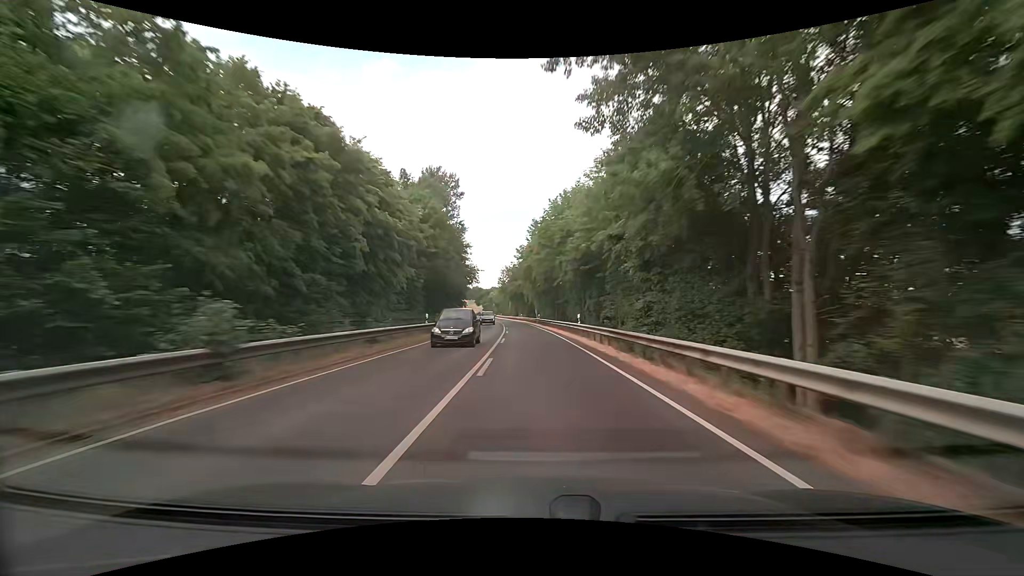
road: tertiary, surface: asphalt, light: Day
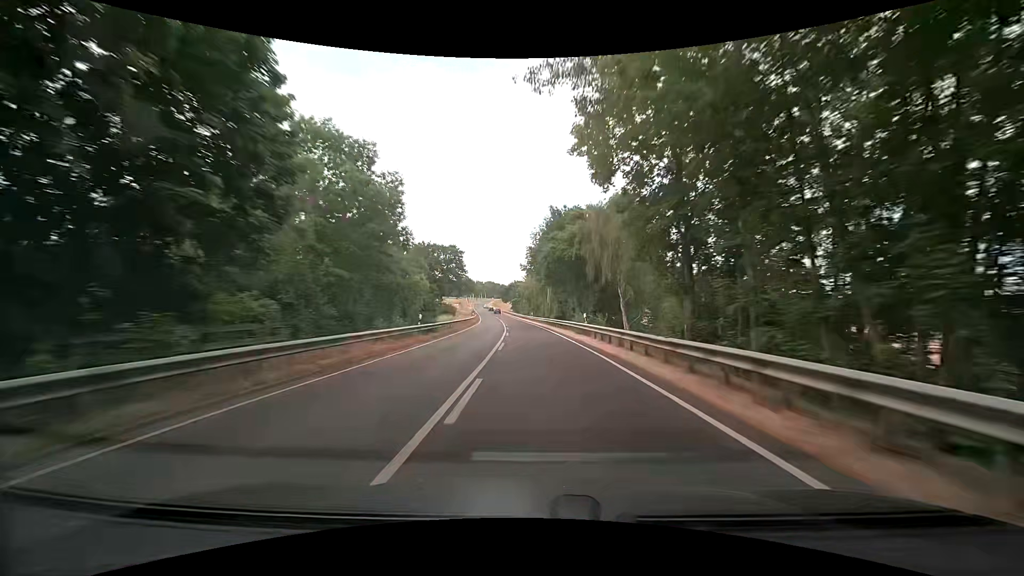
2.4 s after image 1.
(-2.8, +65.9) m; -5°
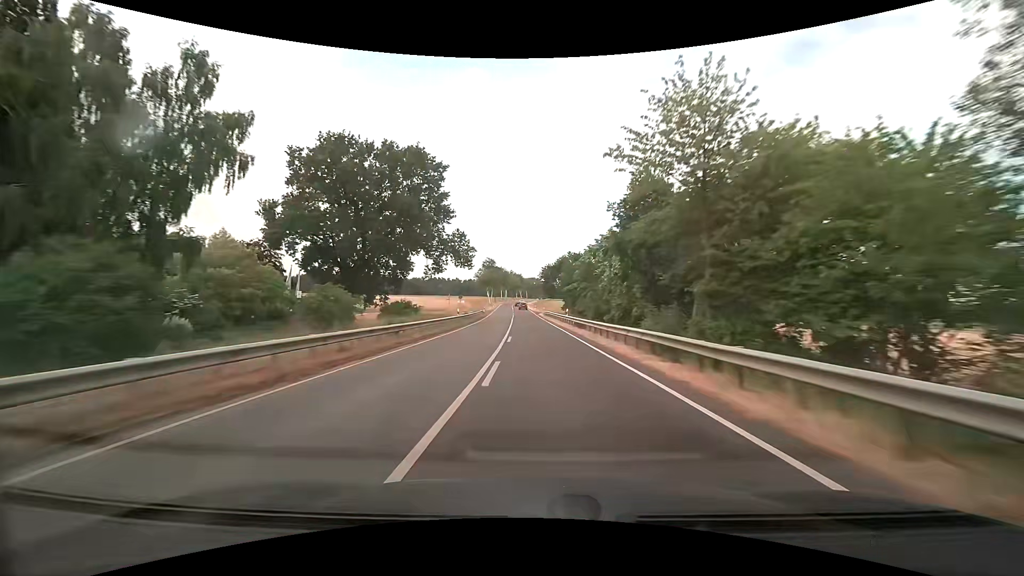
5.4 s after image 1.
(-4.2, +81.6) m; -6°
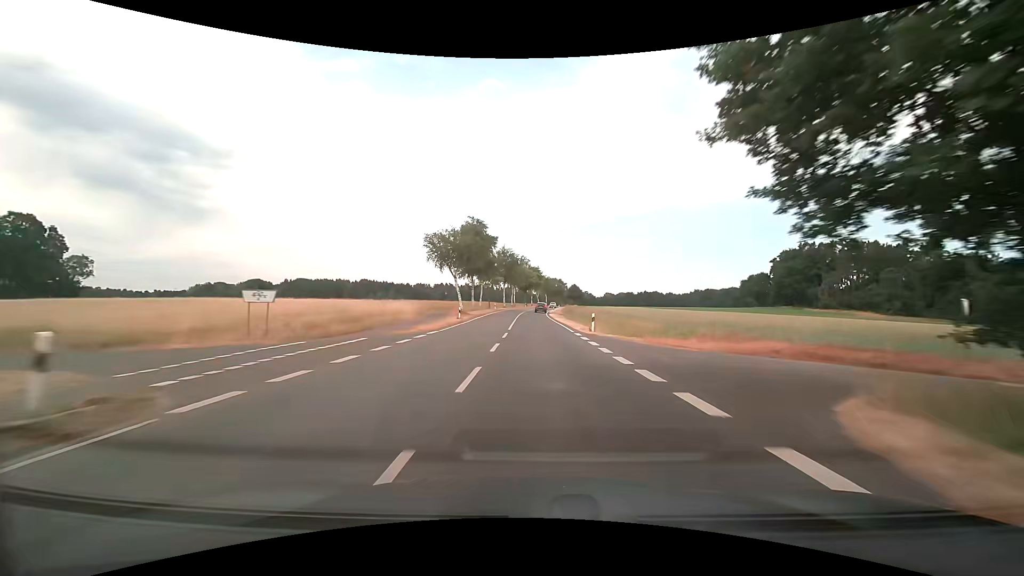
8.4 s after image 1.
(-1.9, +75.0) m; -2°
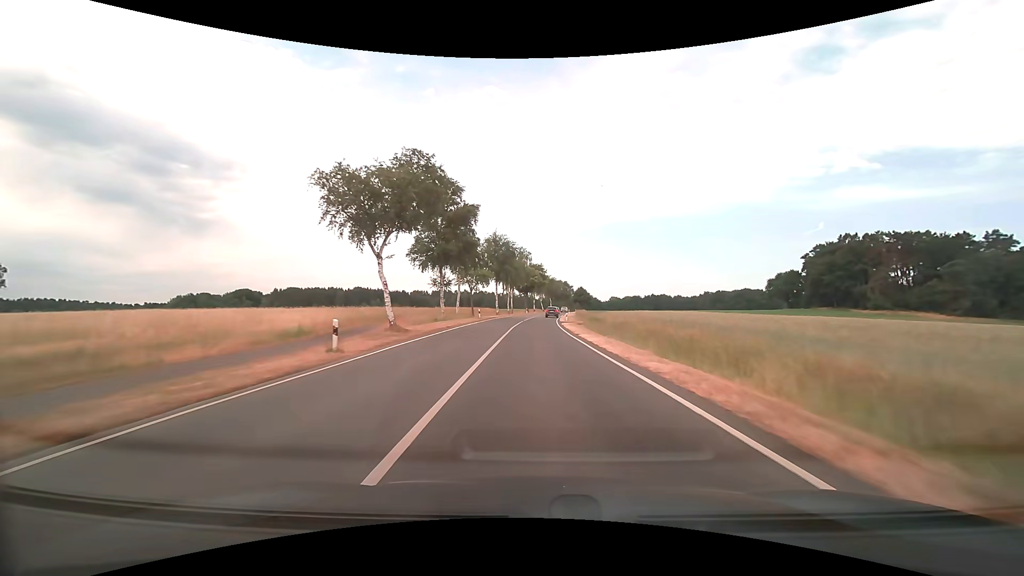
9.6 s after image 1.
(0.0, +25.8) m; 0°
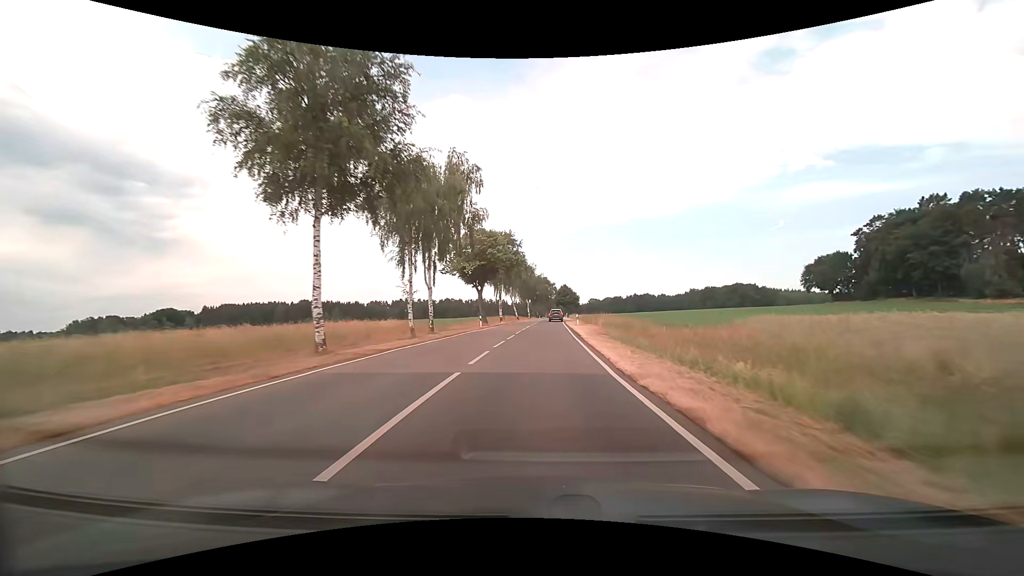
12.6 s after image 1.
(+0.8, +57.1) m; +3°
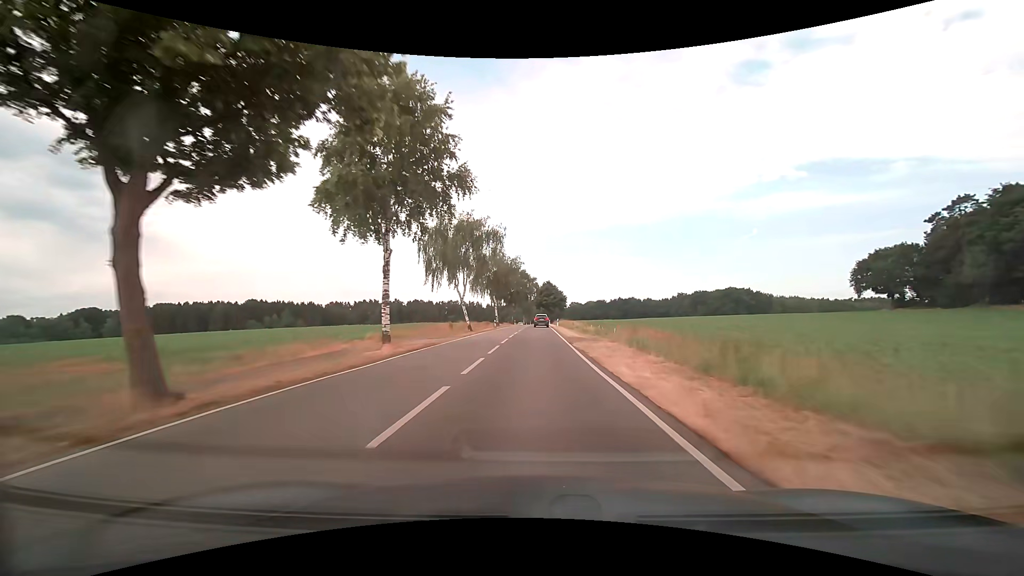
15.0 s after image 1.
(+1.3, +43.3) m; +3°
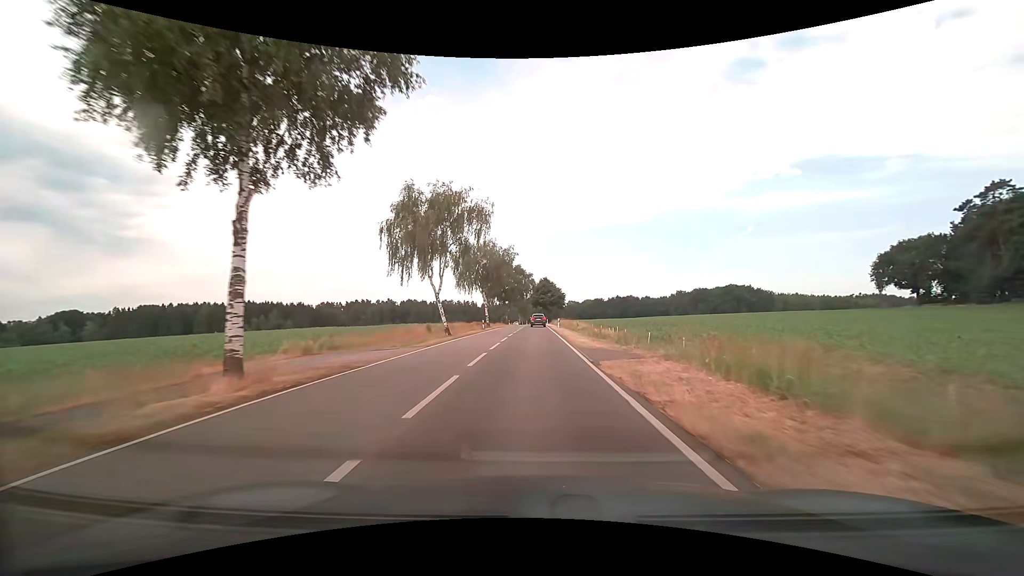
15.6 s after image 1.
(+0.1, +10.9) m; 0°
(0, +10) (0, +20) (0, +30) (0, +40) (0, +50) (0, +60) (0, +70) (+1, +80) (+1, +90) (+1, +100) m
